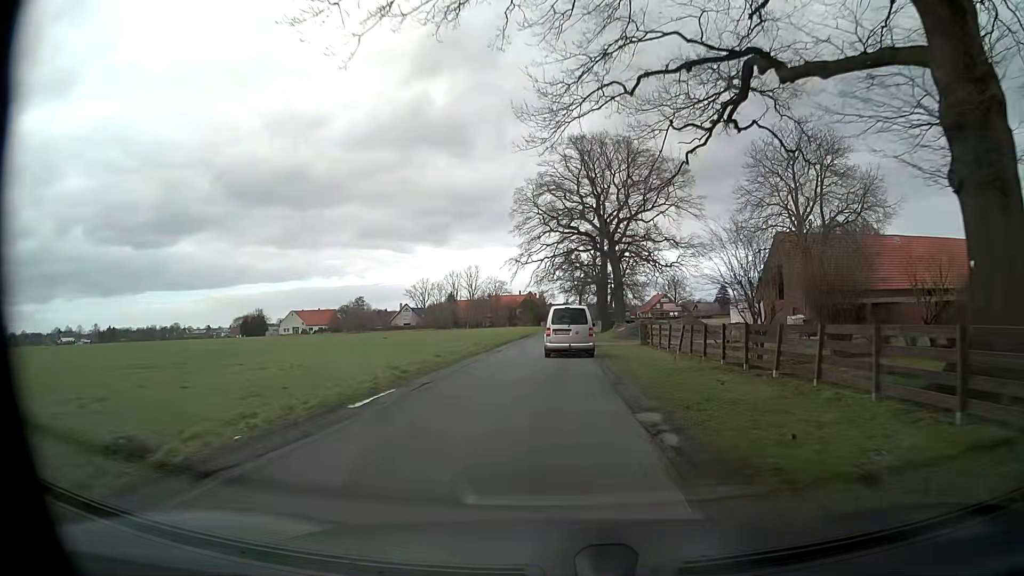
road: unclassified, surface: asphalt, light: Day
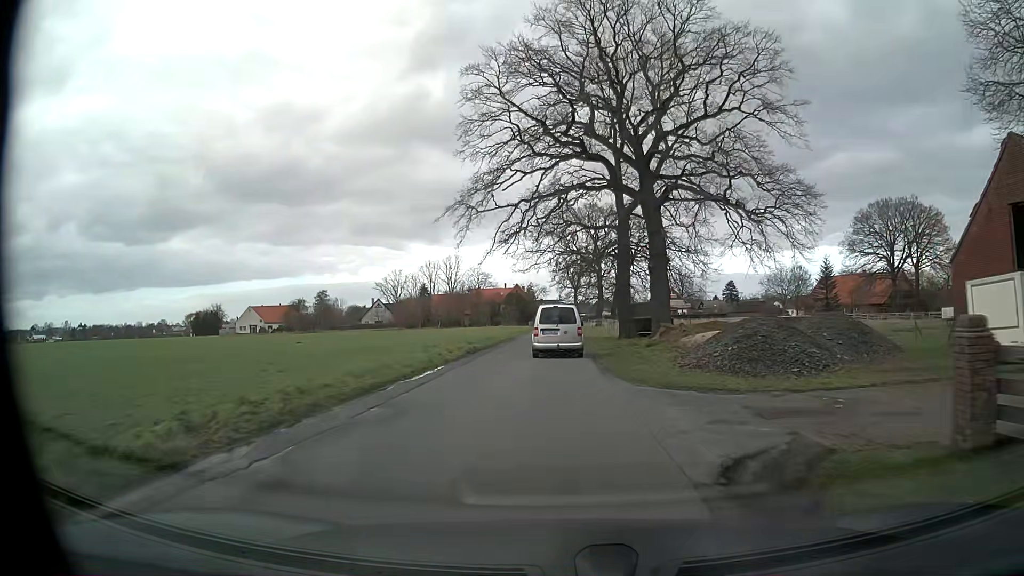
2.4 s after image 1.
(+0.3, +30.3) m; +1°
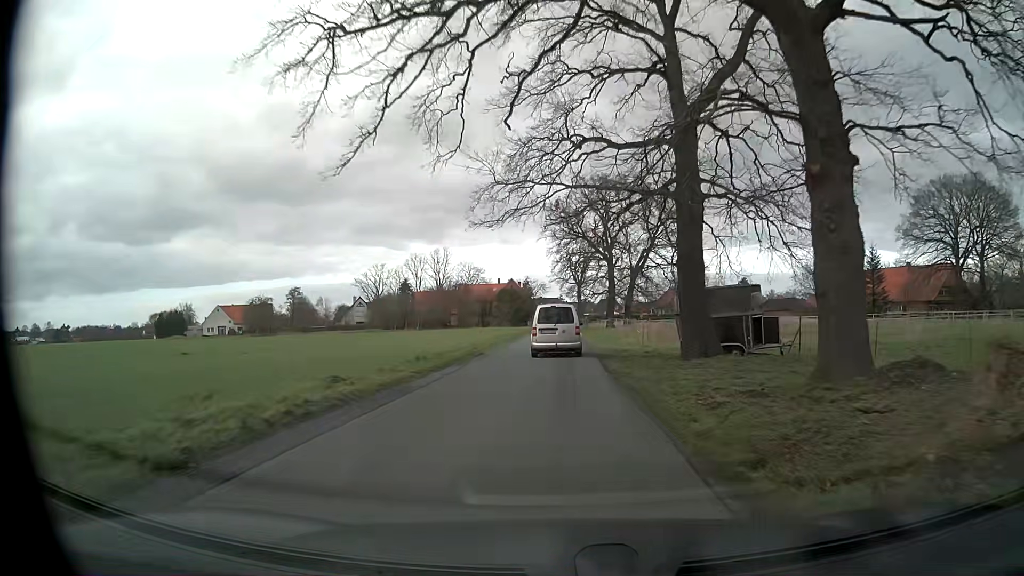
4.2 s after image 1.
(0.0, +22.5) m; 0°
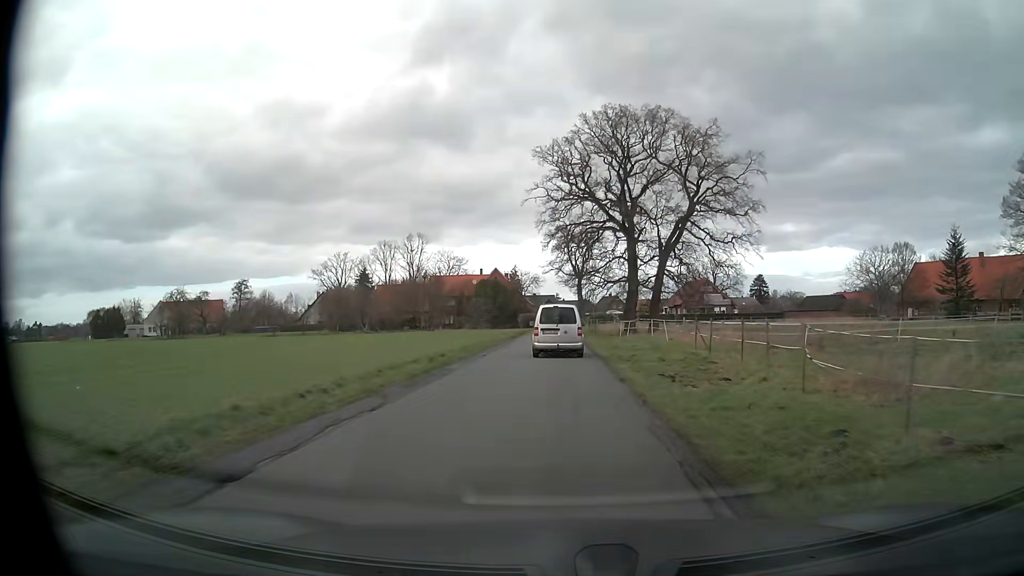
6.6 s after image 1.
(+0.2, +30.0) m; +1°
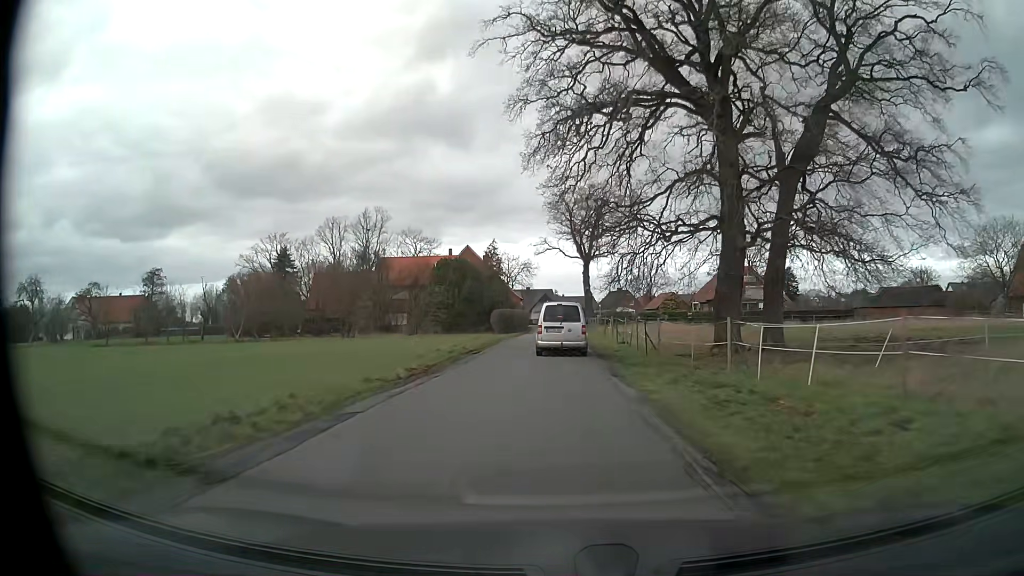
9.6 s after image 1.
(-0.1, +36.2) m; 0°
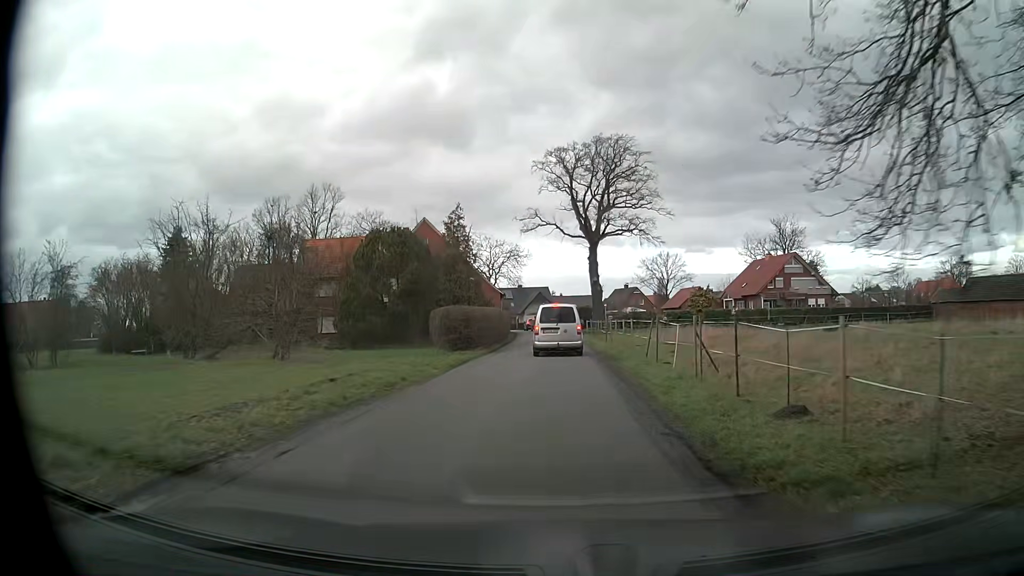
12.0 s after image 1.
(0.0, +25.9) m; 0°
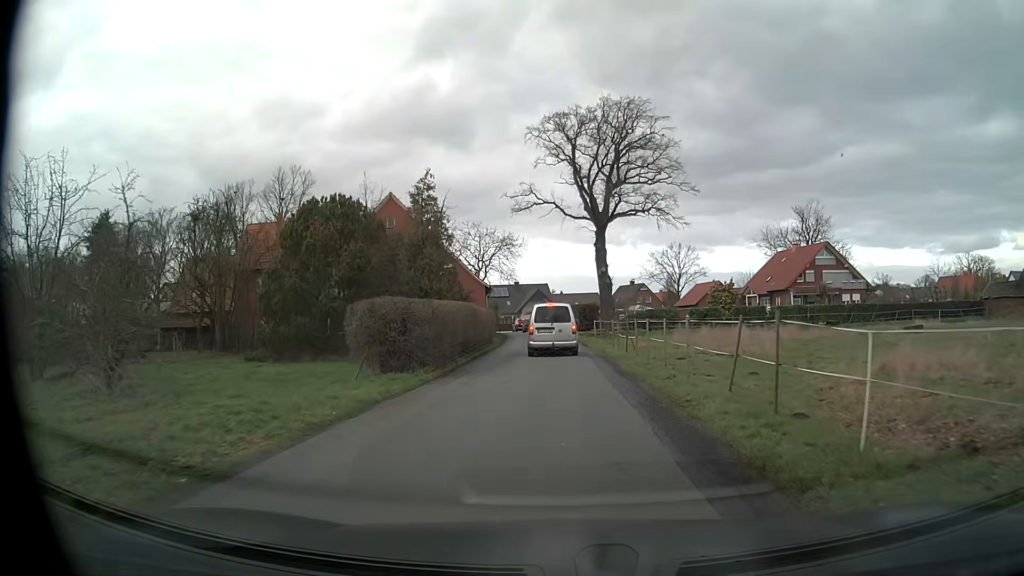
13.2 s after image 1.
(+0.1, +12.1) m; 0°
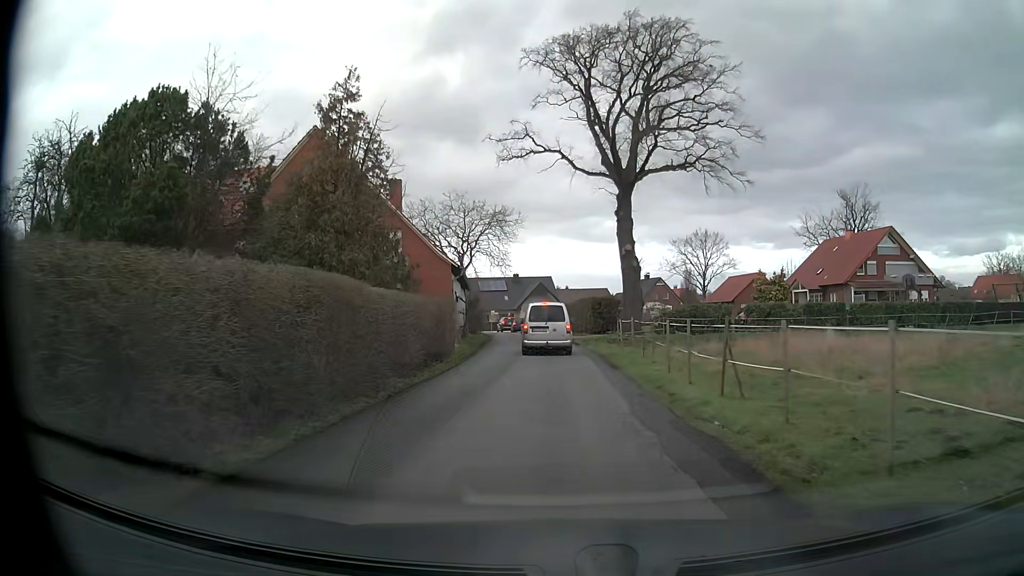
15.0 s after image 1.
(0.0, +16.4) m; 0°
